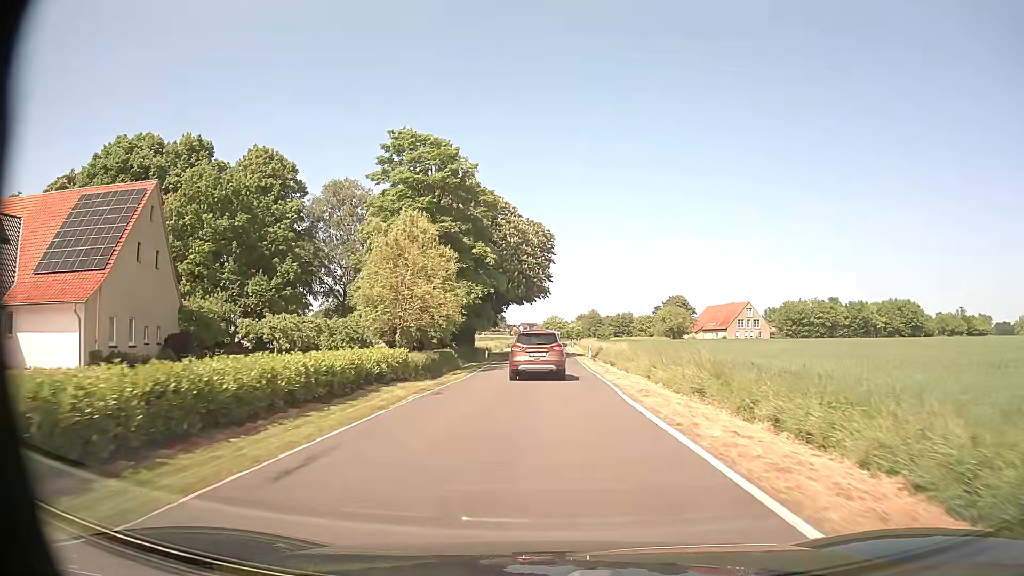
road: secondary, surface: asphalt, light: Day
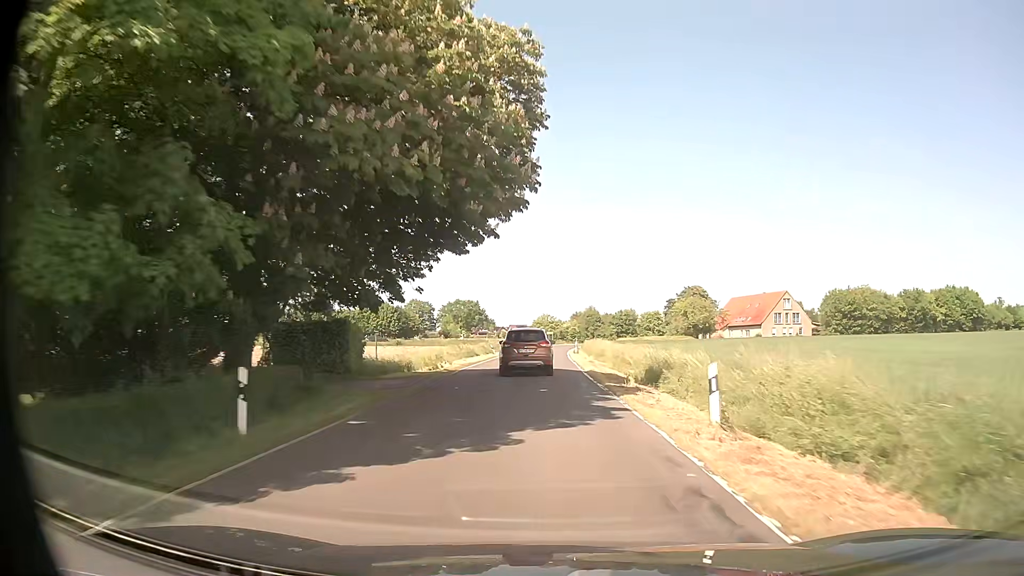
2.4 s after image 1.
(+0.1, +35.5) m; 0°
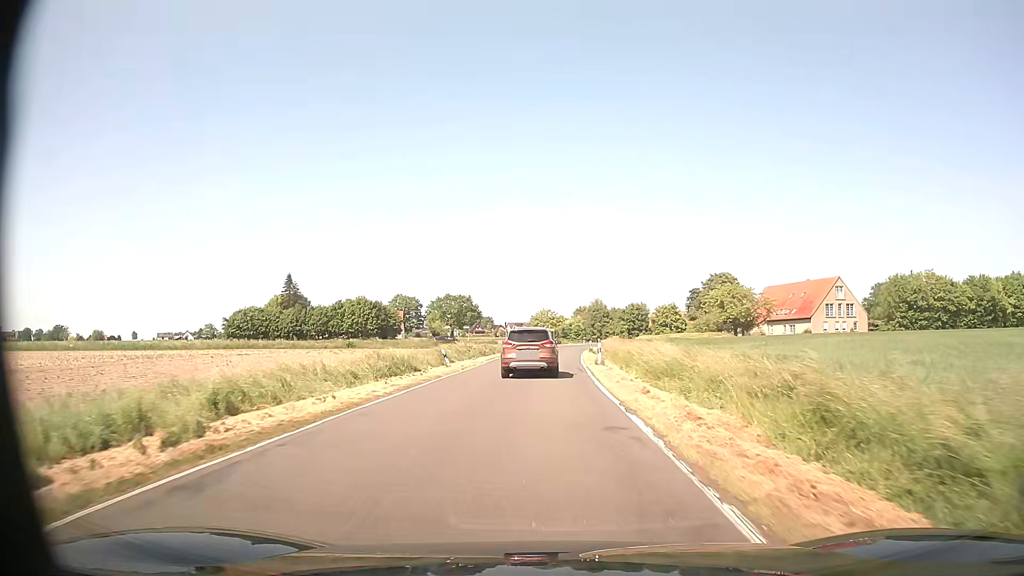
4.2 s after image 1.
(+0.1, +27.3) m; 0°
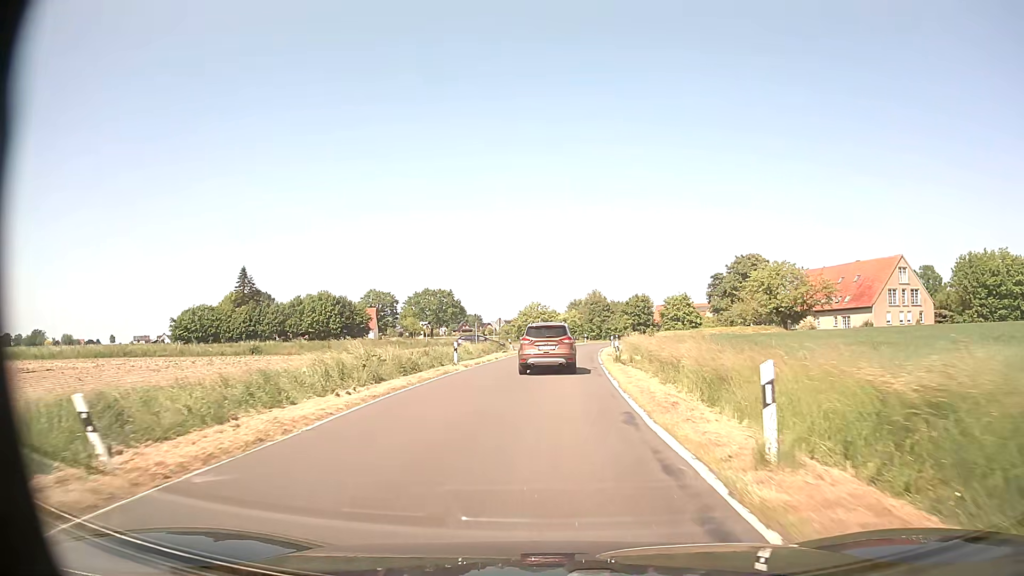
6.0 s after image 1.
(0.0, +25.4) m; 0°
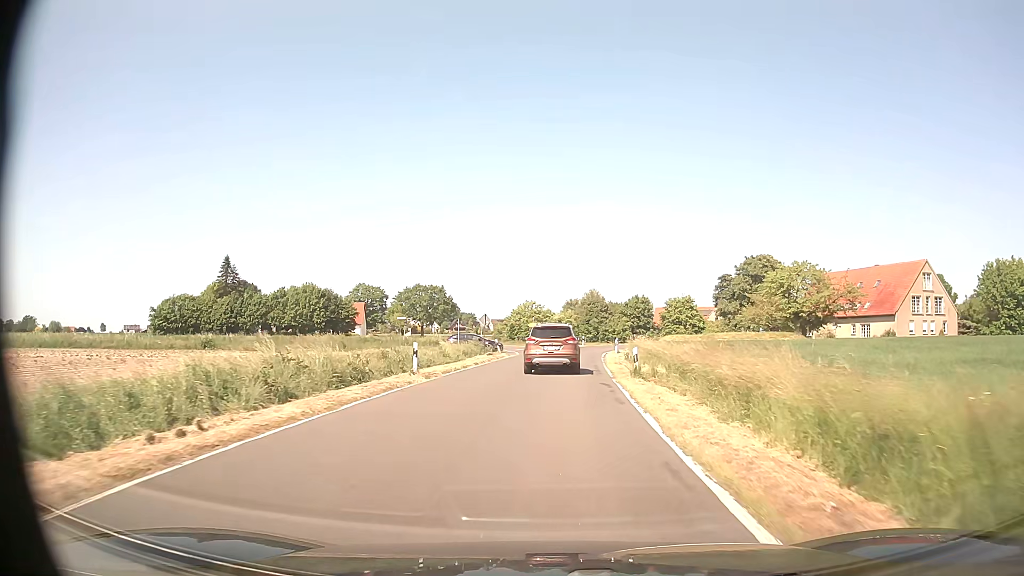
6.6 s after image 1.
(0.0, +7.6) m; 0°
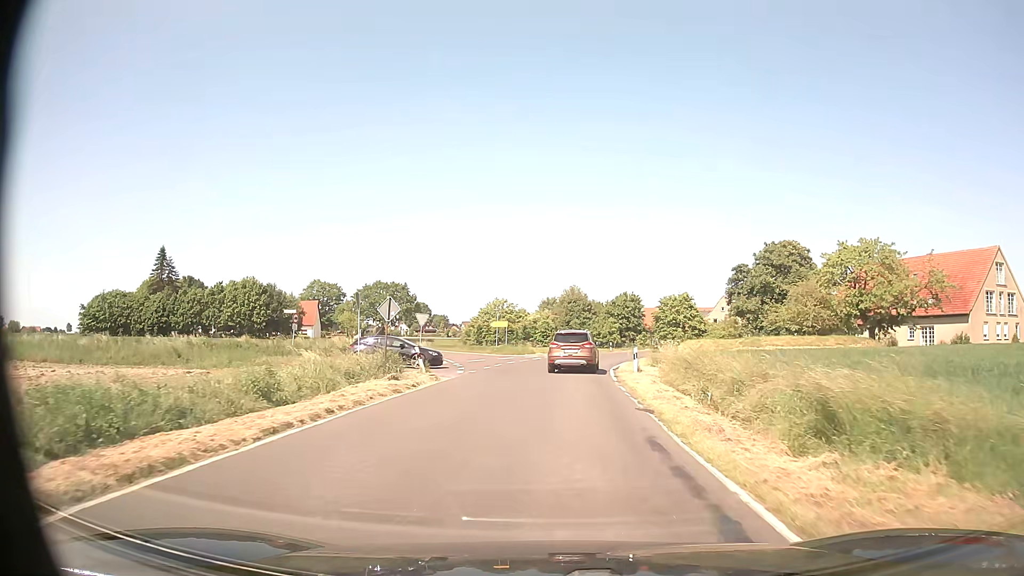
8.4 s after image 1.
(+0.5, +20.8) m; +2°
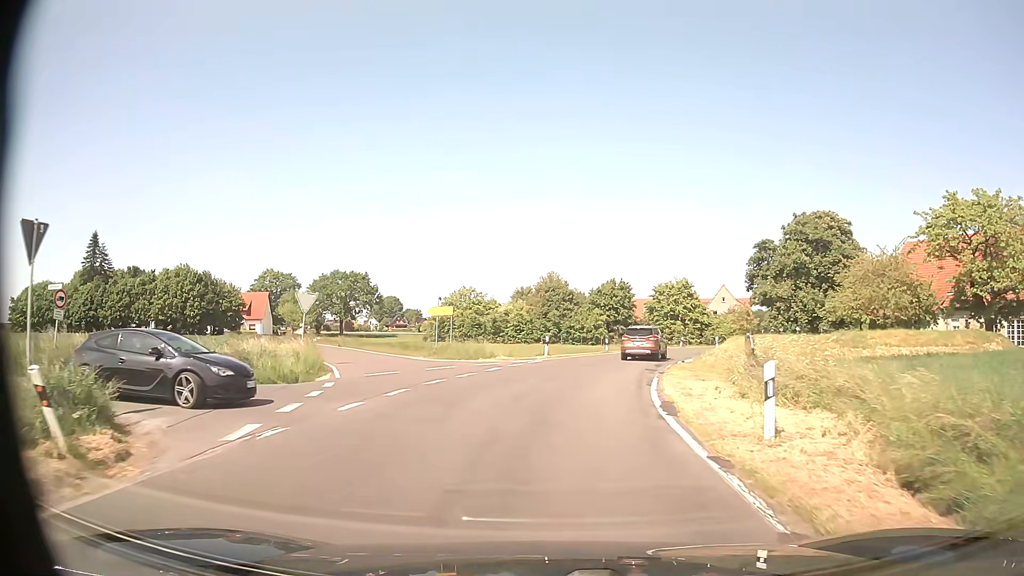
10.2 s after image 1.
(+0.4, +18.1) m; +2°
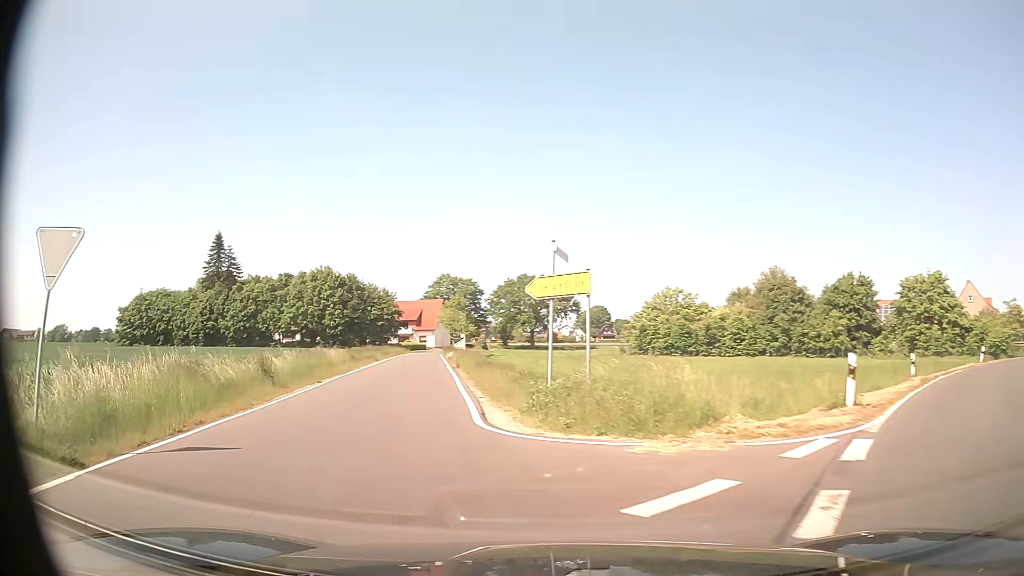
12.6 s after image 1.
(-1.2, +21.7) m; -18°
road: unclassified
(-1, +10) (-3, +20) (-5, +30) (-7, +39) (-8, +49) (-10, +59) (-12, +69) (-13, +79) (-14, +89) (-15, +99) m
